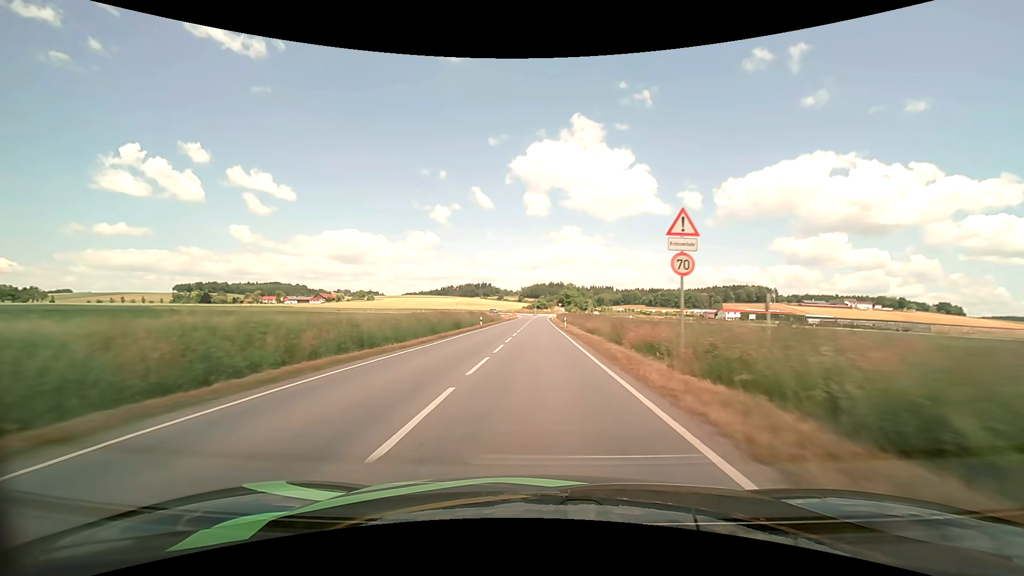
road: tertiary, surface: asphalt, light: Day
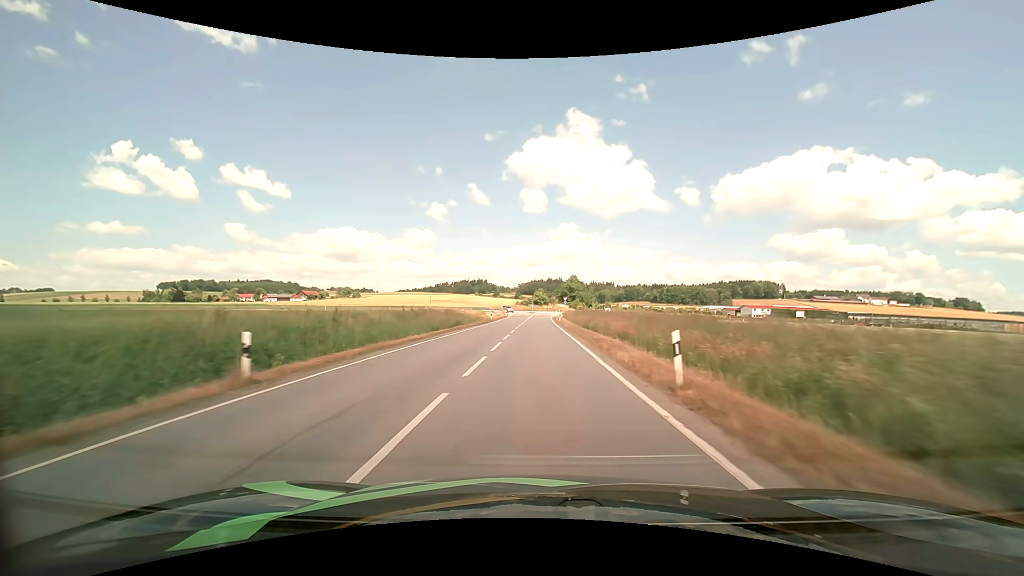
(+0.1, +37.4) m; 0°
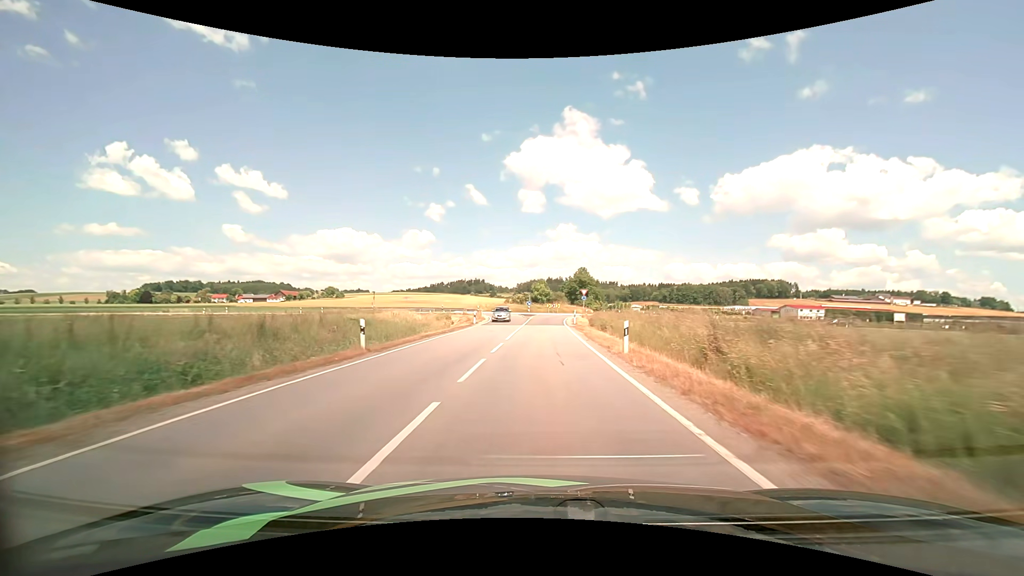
(-0.1, +43.2) m; 0°
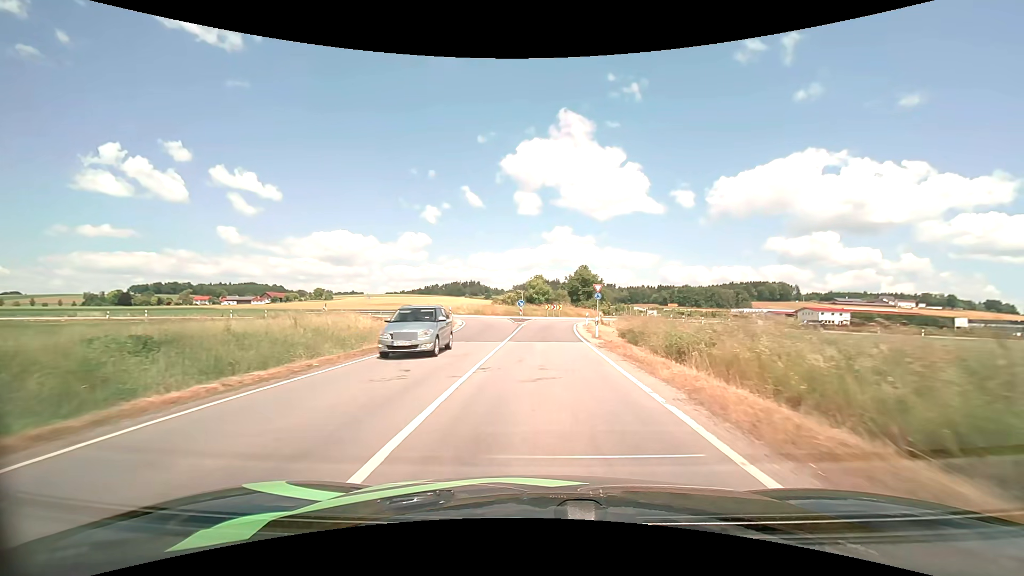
(+0.1, +18.0) m; +1°
